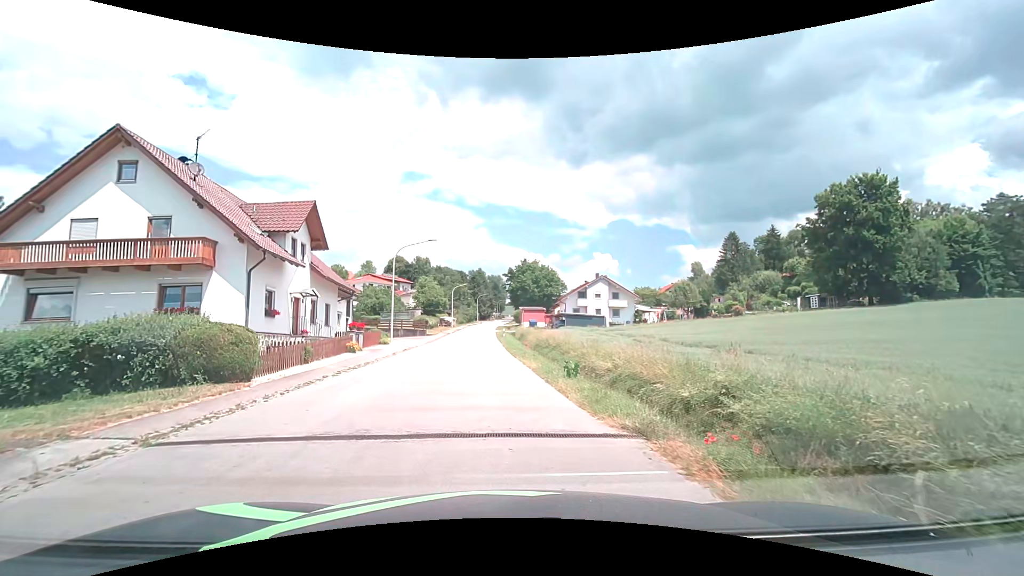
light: Day
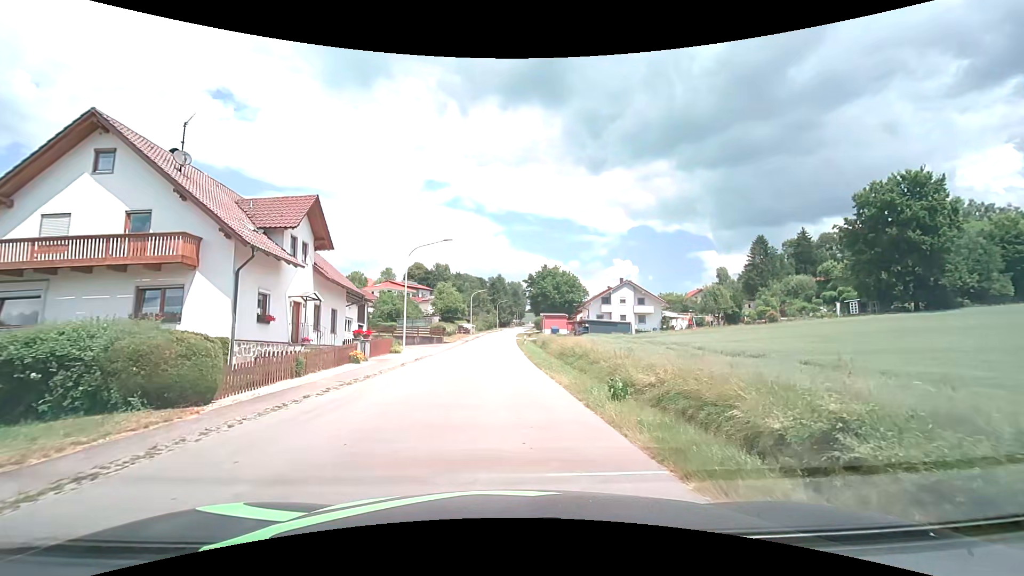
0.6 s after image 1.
(-0.1, +3.1) m; -2°
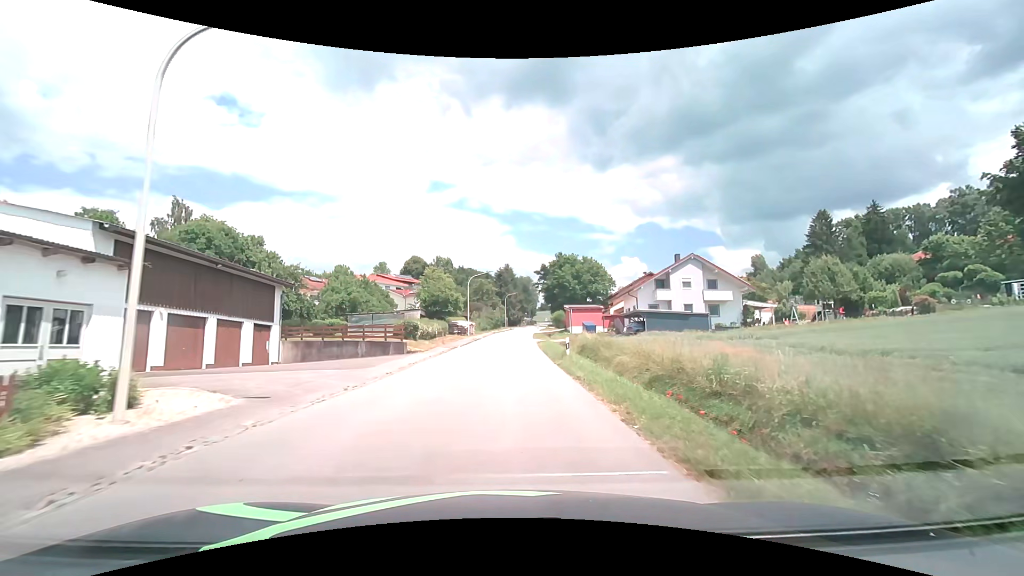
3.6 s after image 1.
(-0.5, +25.0) m; -1°
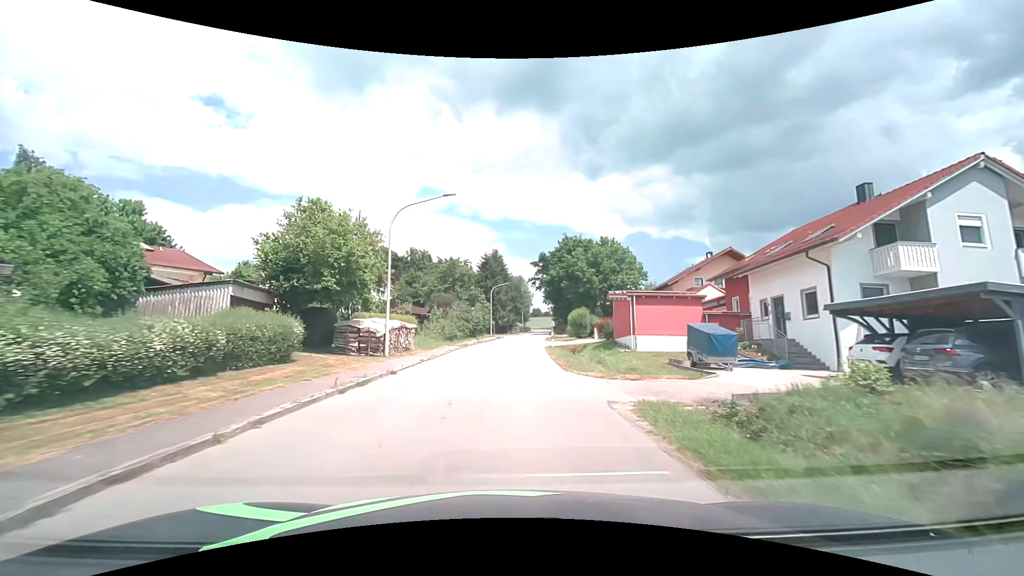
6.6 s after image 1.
(+0.3, +35.2) m; +1°
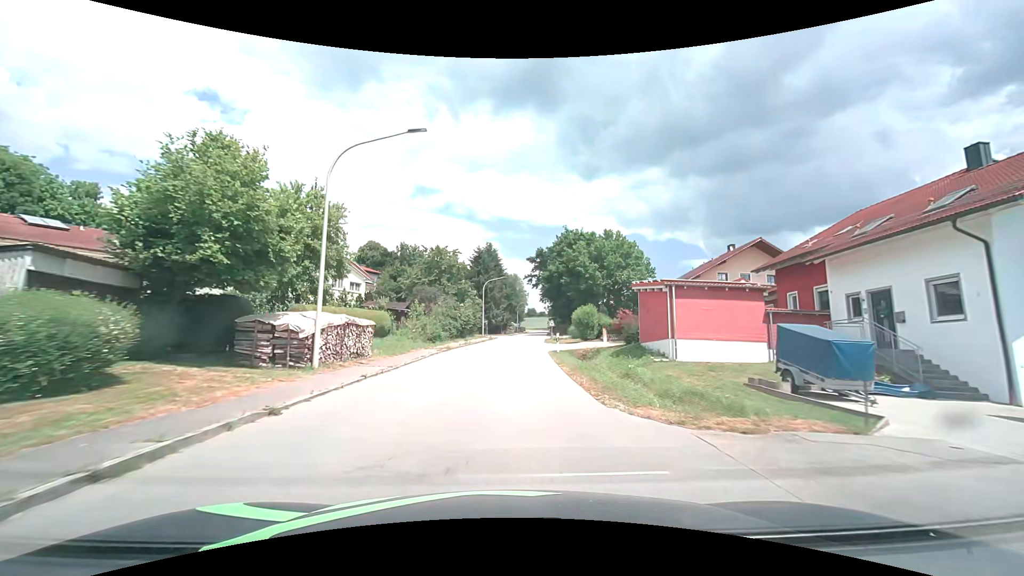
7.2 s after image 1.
(+0.1, +7.5) m; +1°
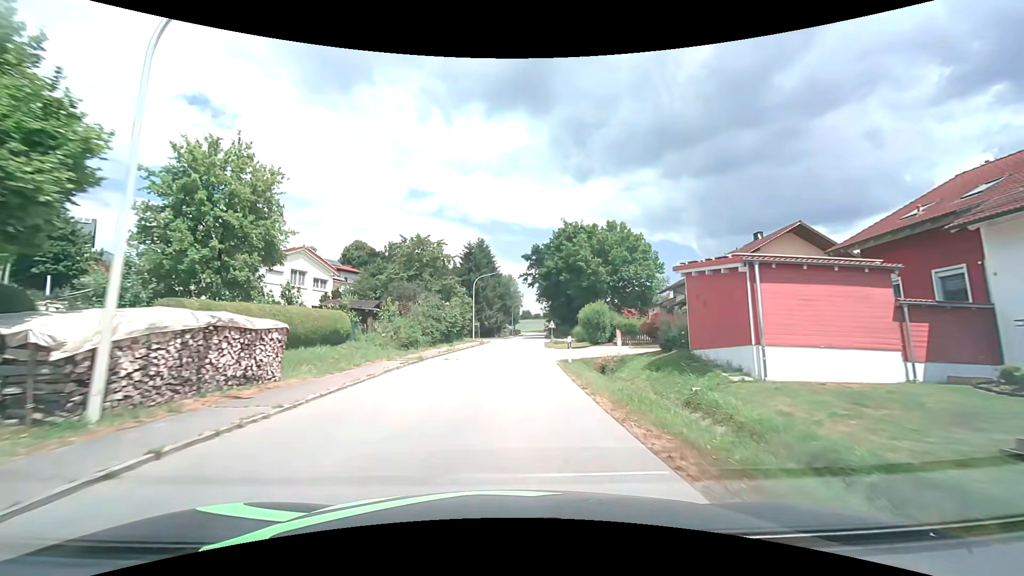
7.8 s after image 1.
(+0.1, +7.4) m; +1°
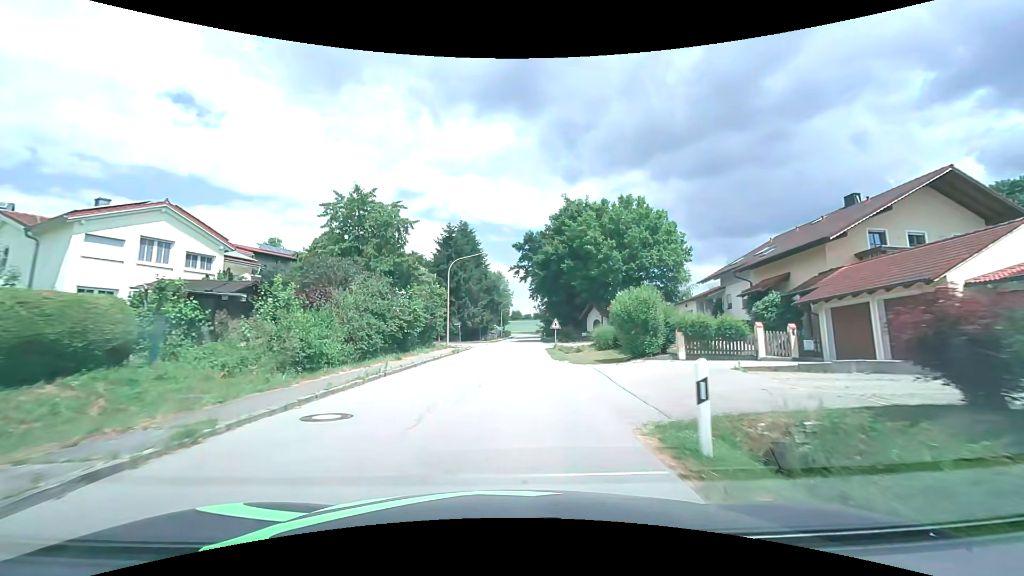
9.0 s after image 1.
(+0.2, +14.5) m; +1°
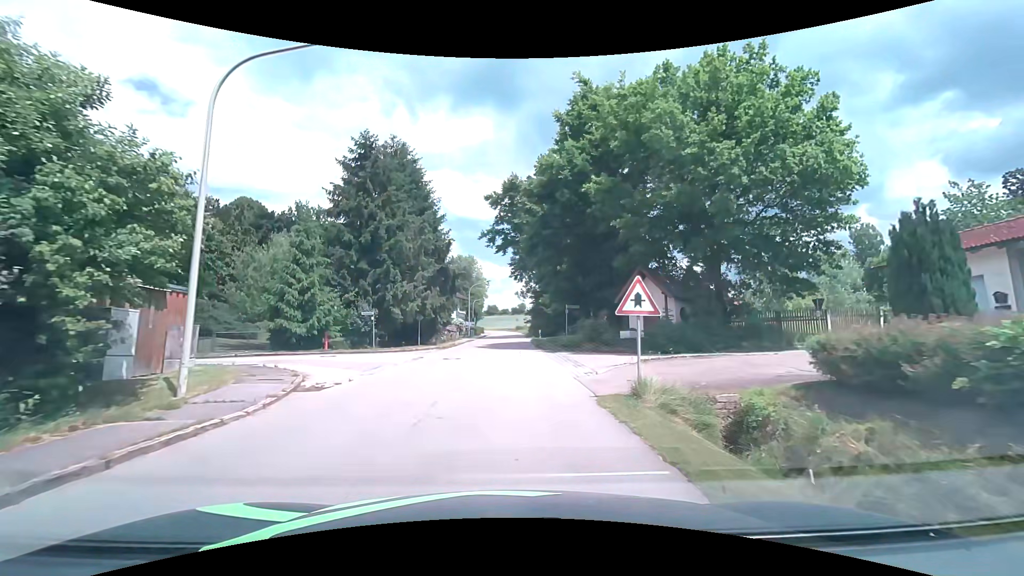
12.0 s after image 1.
(+0.8, +29.1) m; +3°
